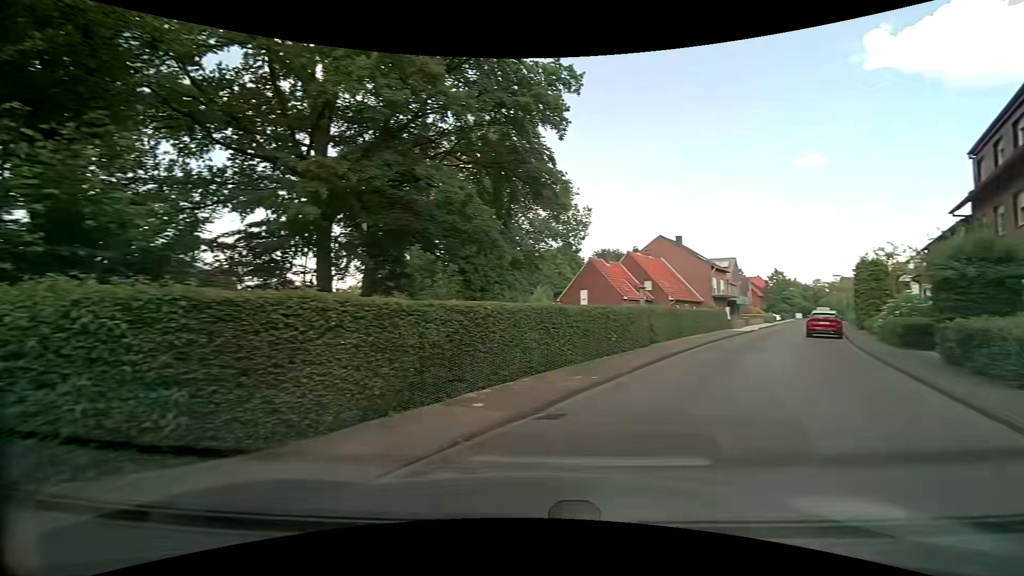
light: Day
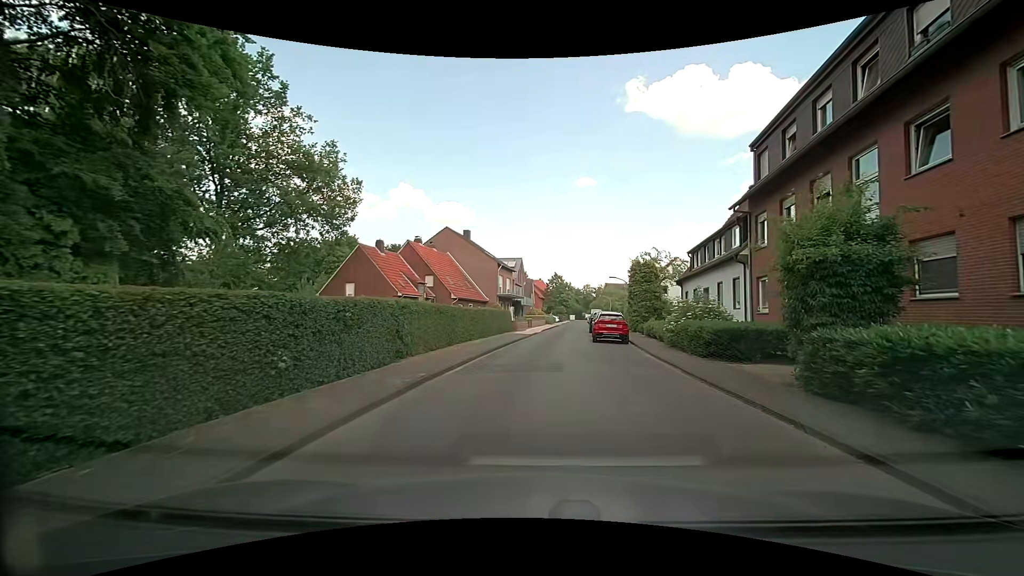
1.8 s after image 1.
(+2.5, +8.0) m; +26°
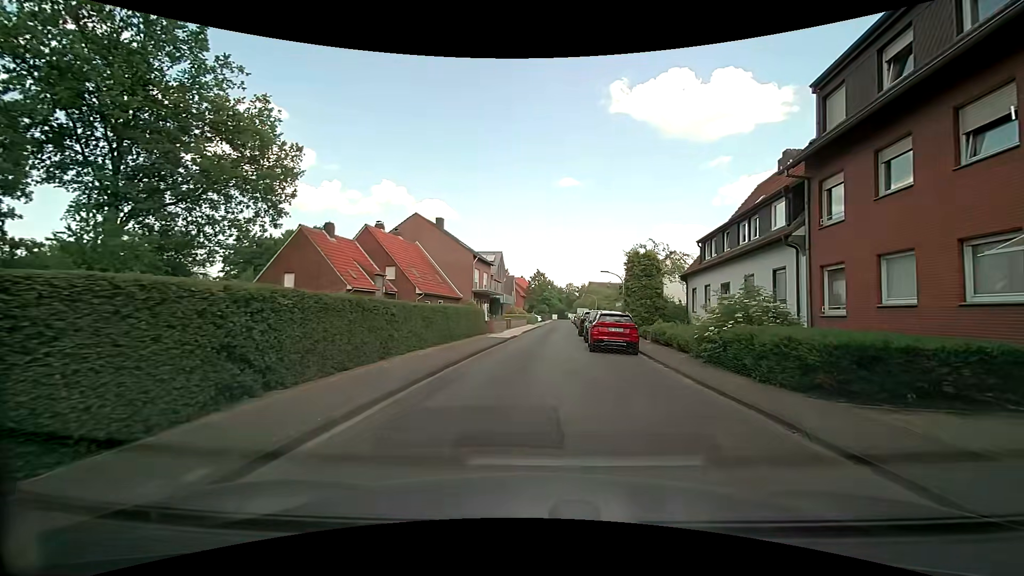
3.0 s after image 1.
(+0.1, +6.7) m; 0°
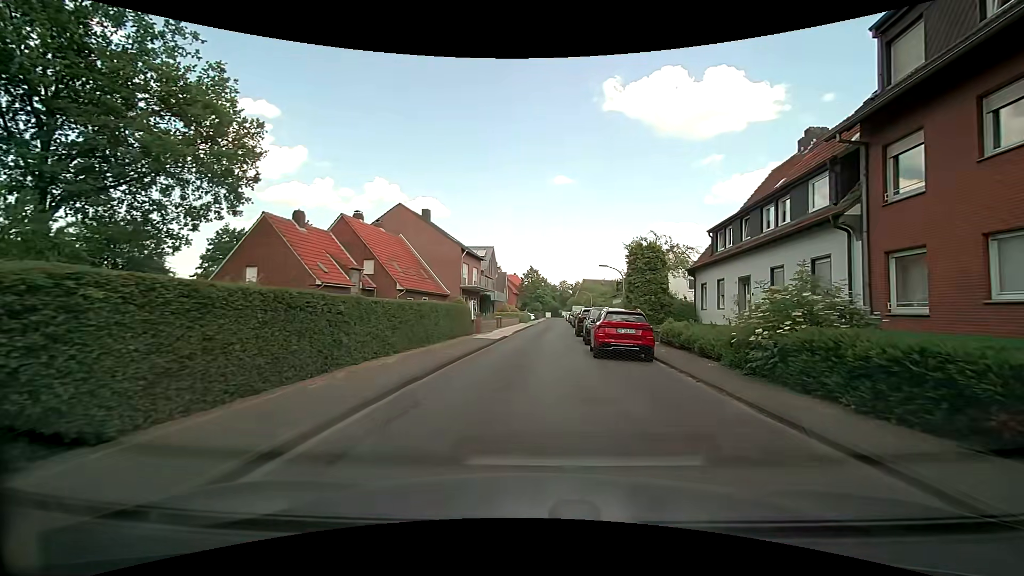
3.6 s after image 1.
(+0.1, +3.4) m; +2°
